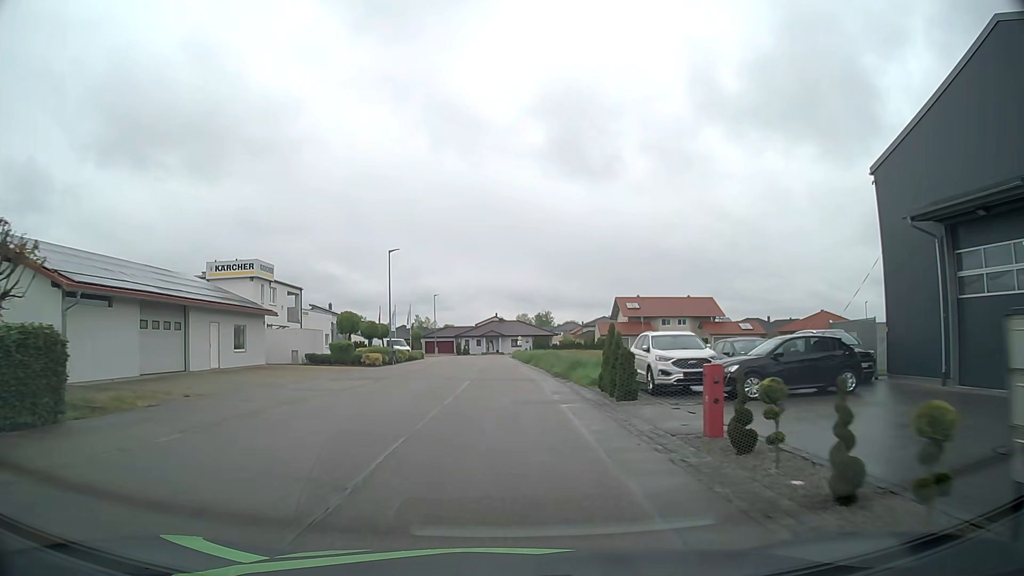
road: residential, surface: asphalt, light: Day
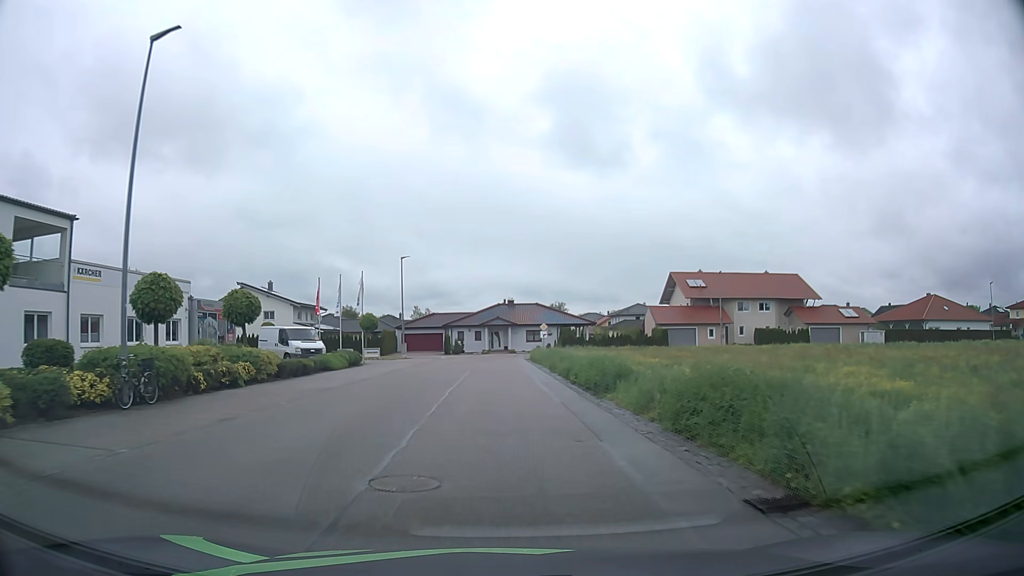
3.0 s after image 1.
(-0.3, +35.6) m; -1°
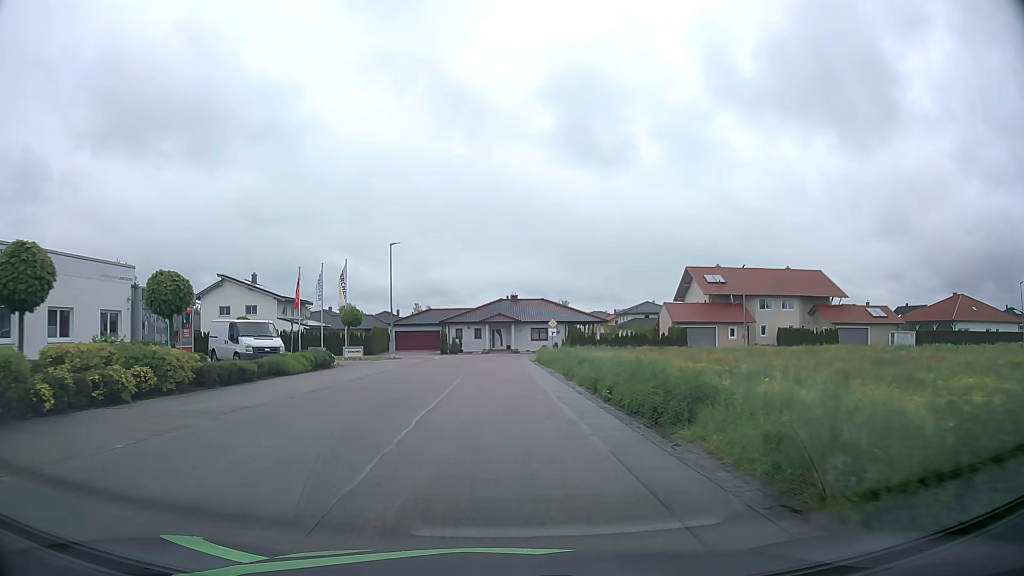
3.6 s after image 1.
(0.0, +6.7) m; 0°
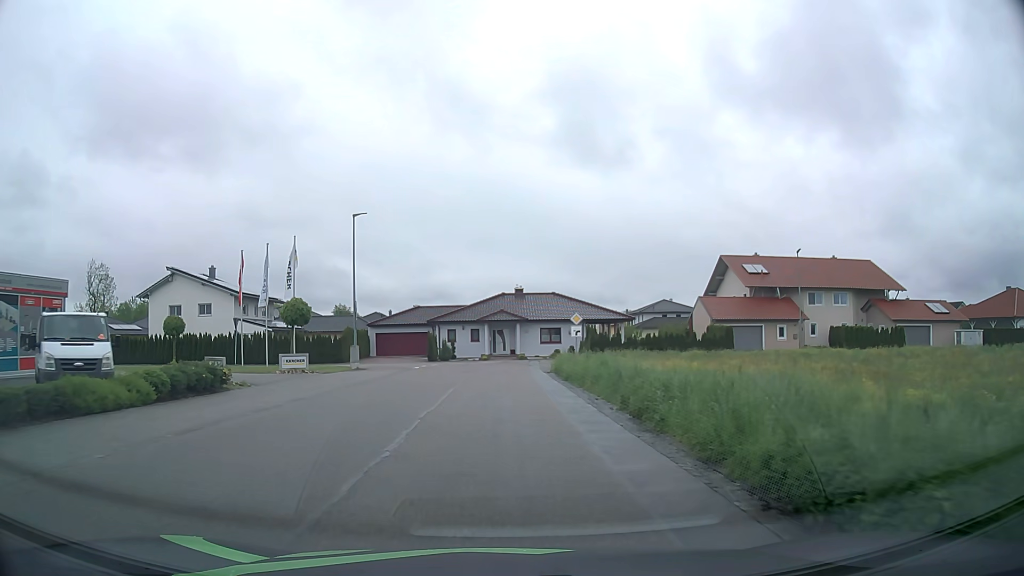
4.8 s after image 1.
(0.0, +12.7) m; 0°
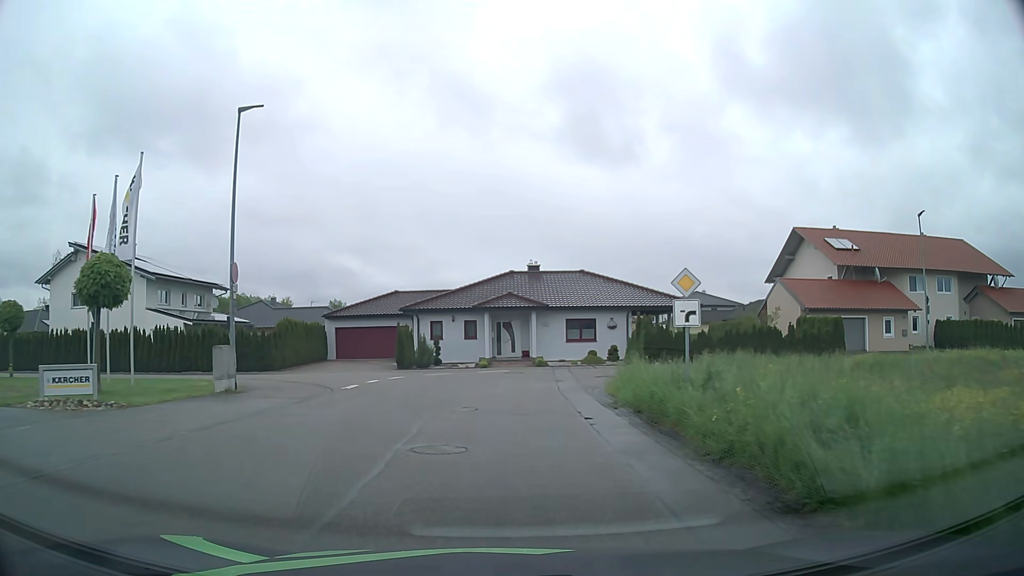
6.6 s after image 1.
(-0.1, +17.2) m; 0°
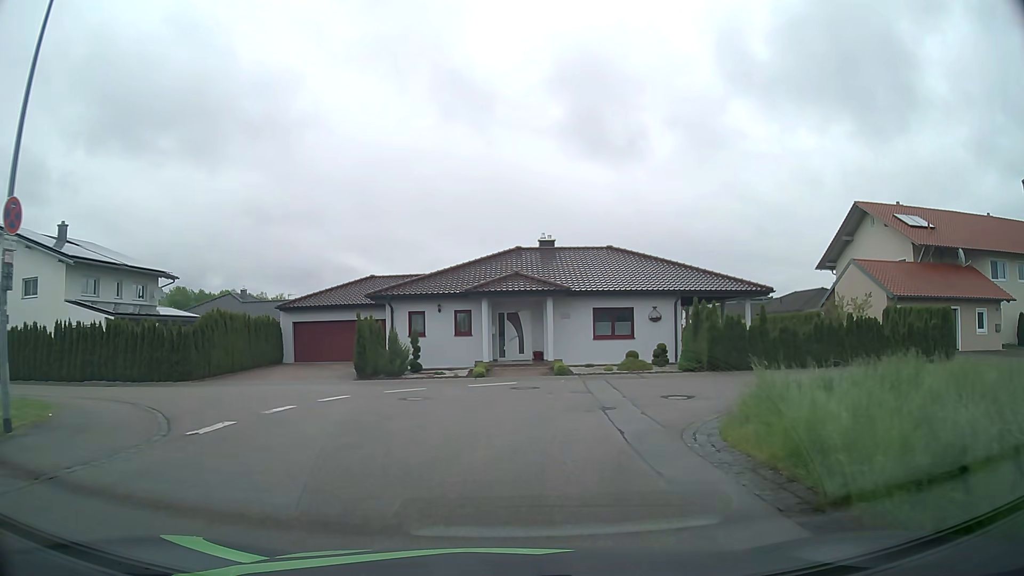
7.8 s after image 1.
(-0.1, +9.8) m; -1°
